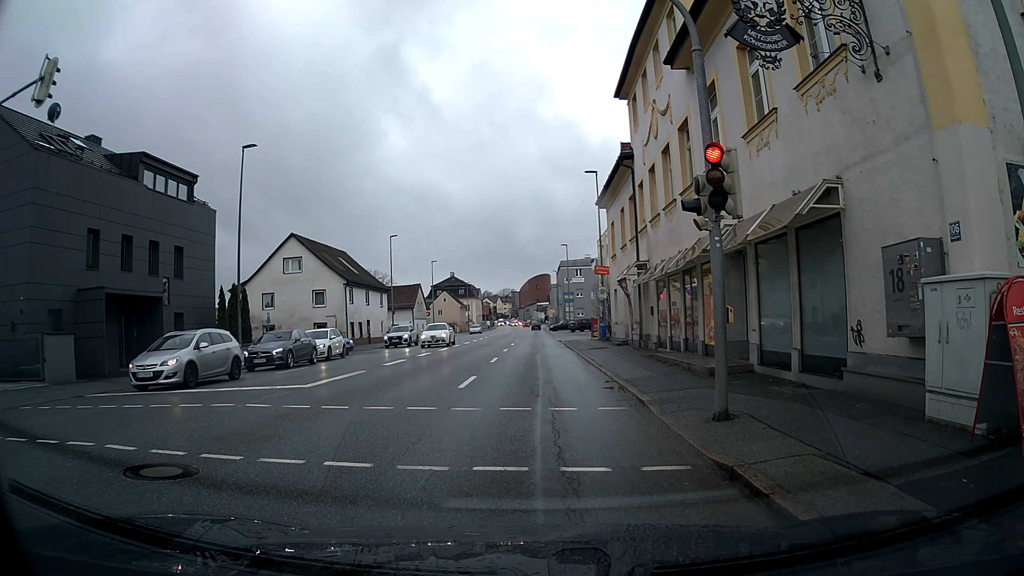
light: Day
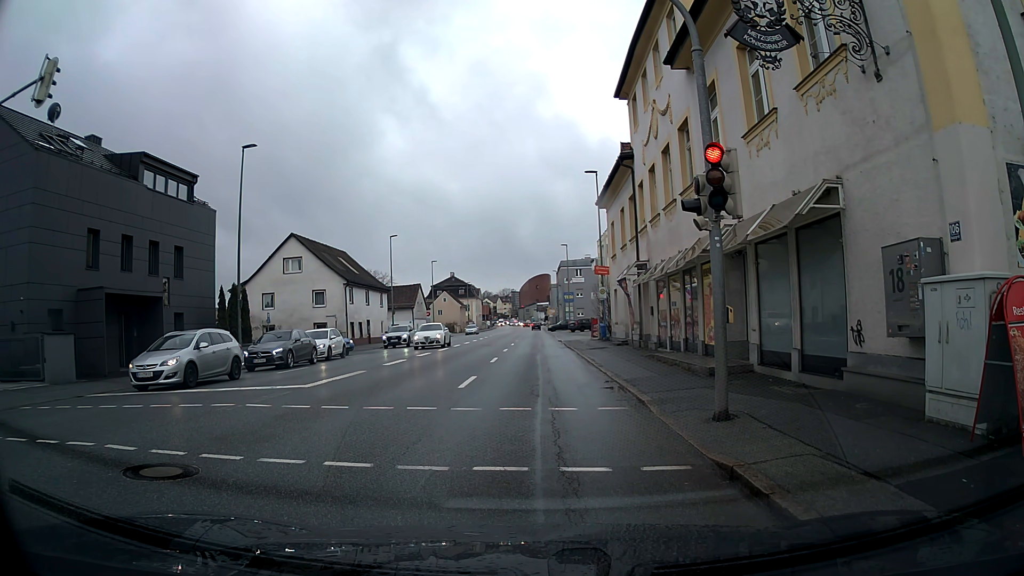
(0.0, 0.0) m; 0°
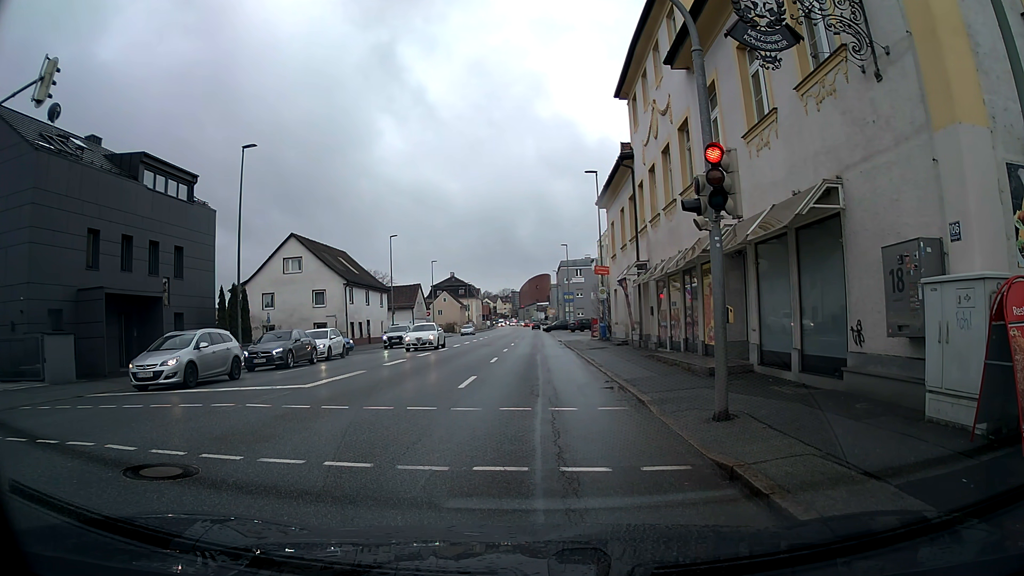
(0.0, 0.0) m; 0°
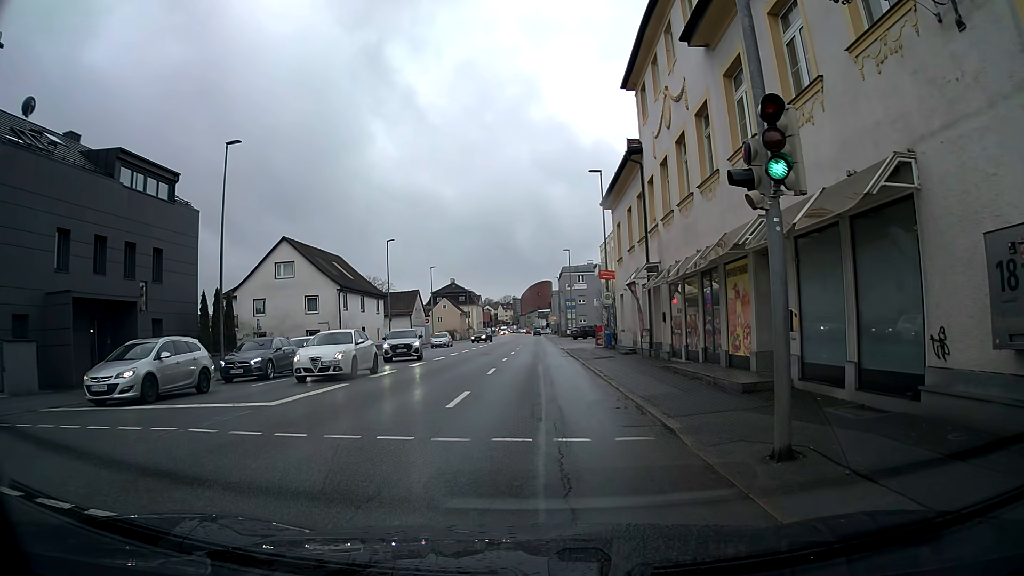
(0.0, +2.3) m; -1°
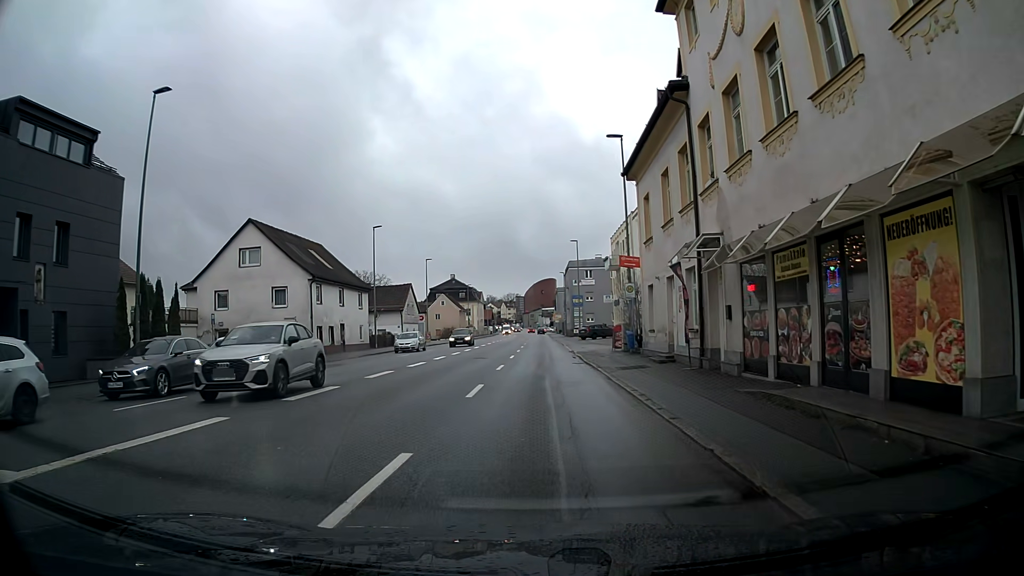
(0.0, +7.7) m; 0°
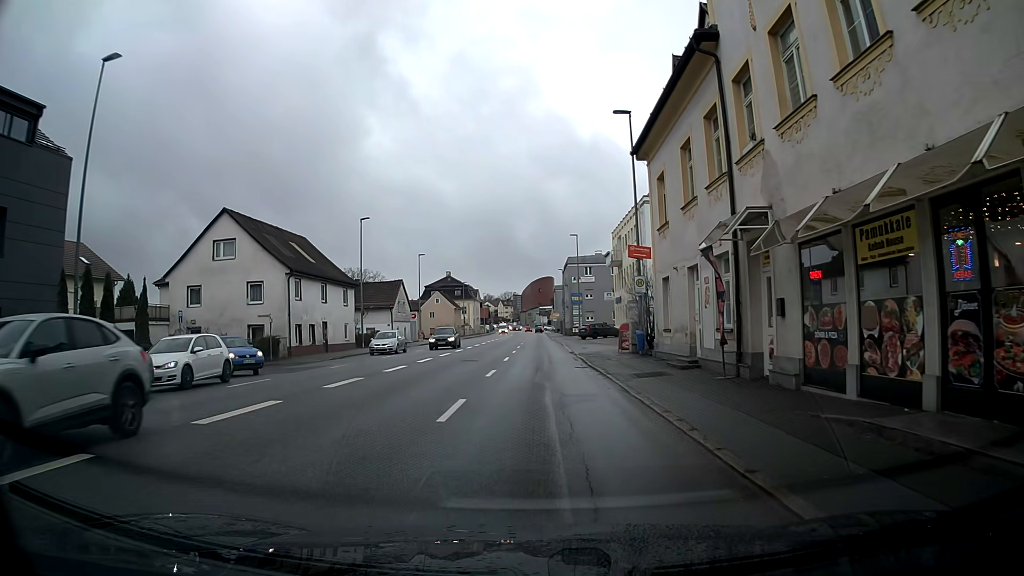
(0.0, +3.7) m; +1°
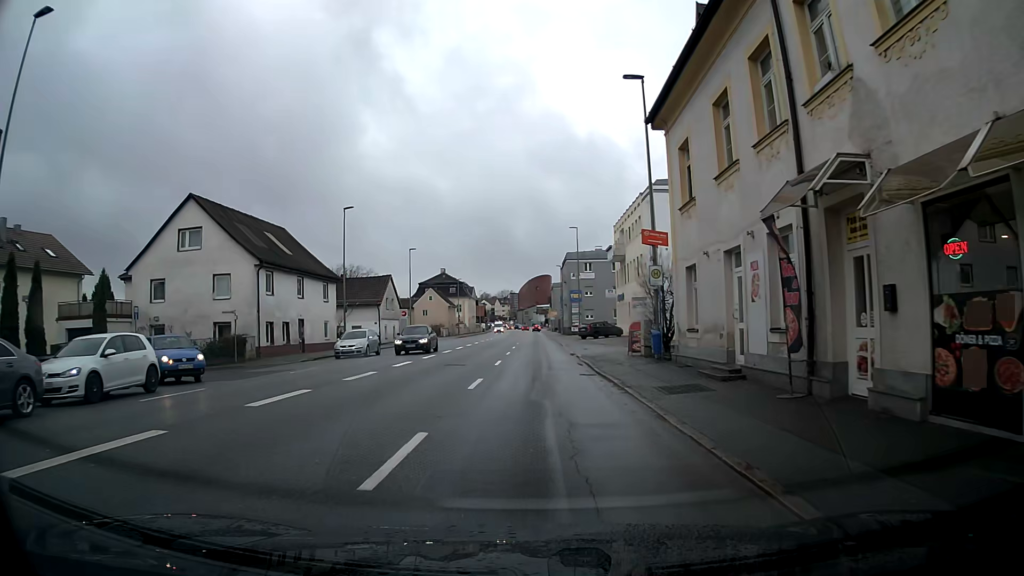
(0.0, +4.3) m; 0°
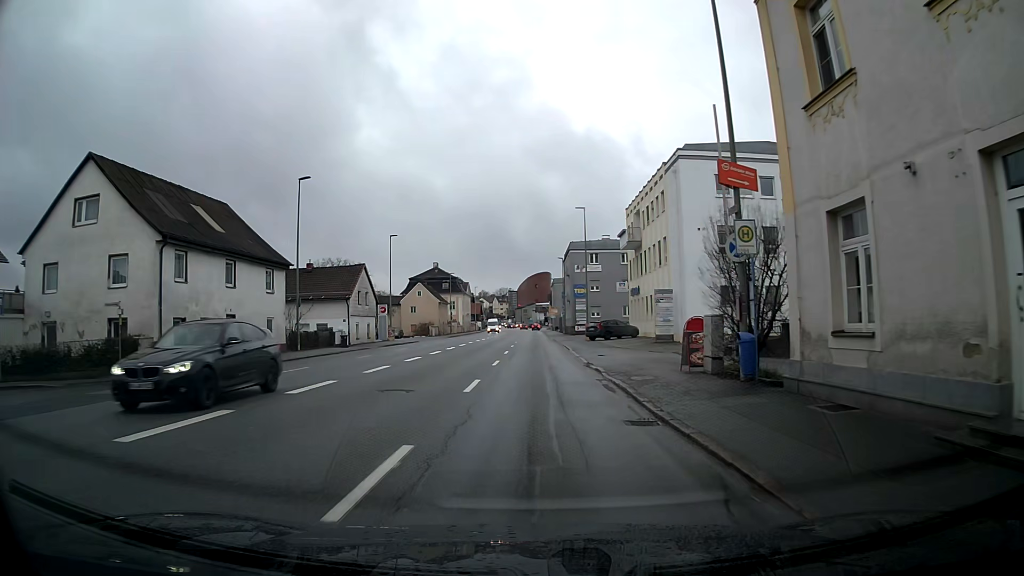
(0.0, +10.2) m; 0°
(0, +10) (0, +20) (0, +30) (0, +40) (0, +50) (0, +60) (0, +70) (0, +80) (-1, +90) (-1, +100) m
